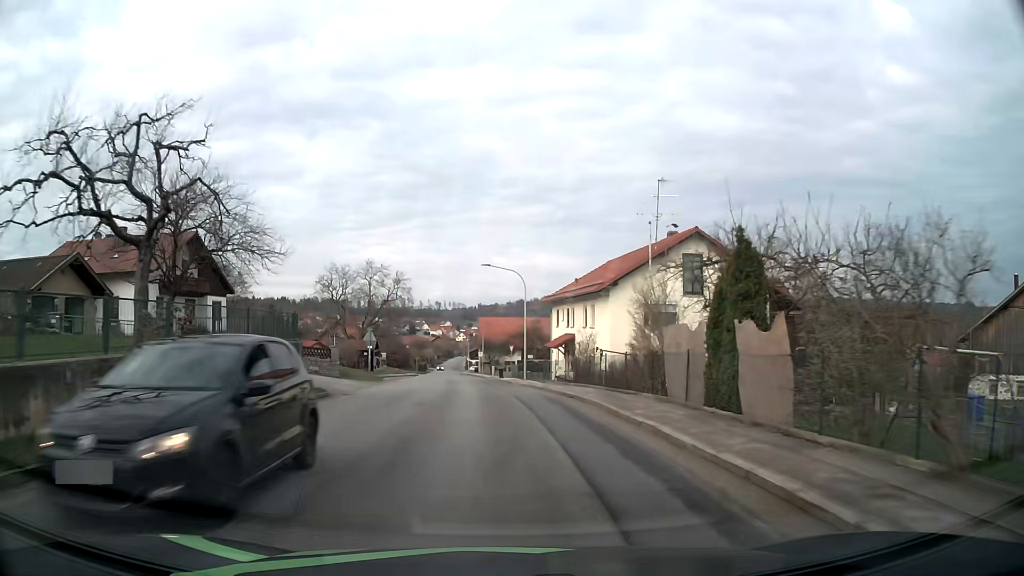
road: tertiary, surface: asphalt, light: Day
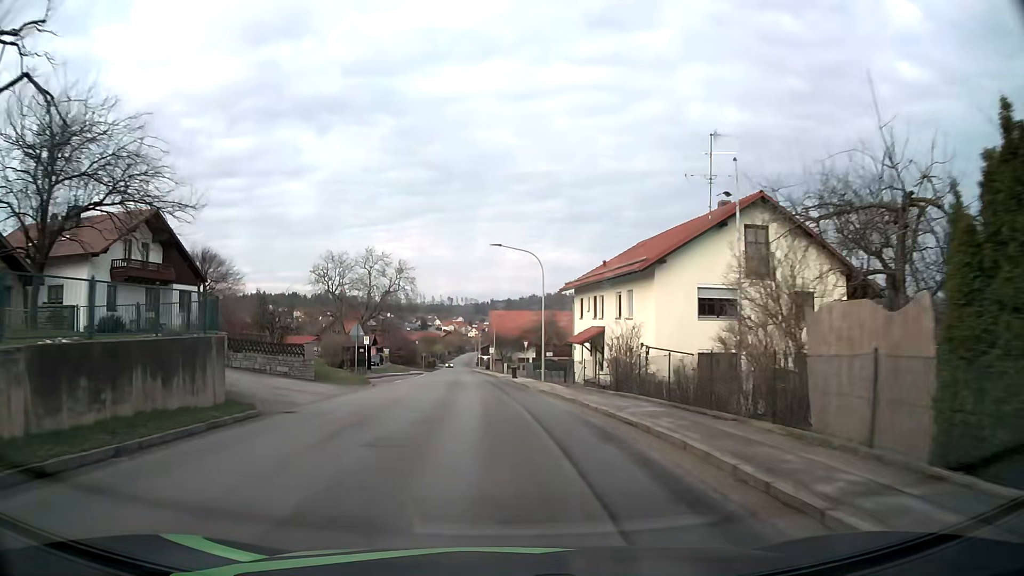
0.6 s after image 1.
(-0.1, +7.2) m; -1°
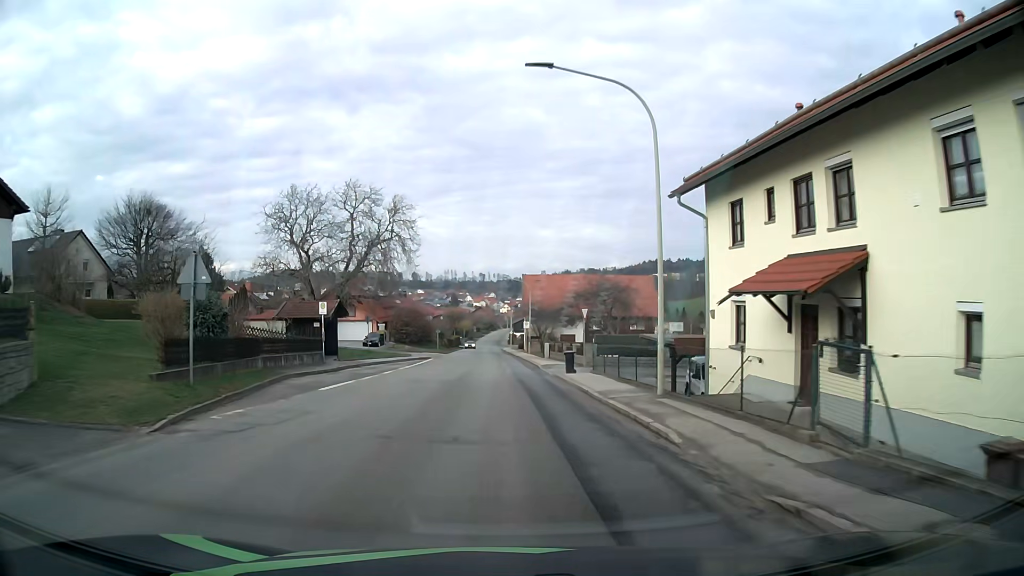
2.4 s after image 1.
(-0.7, +22.1) m; -3°
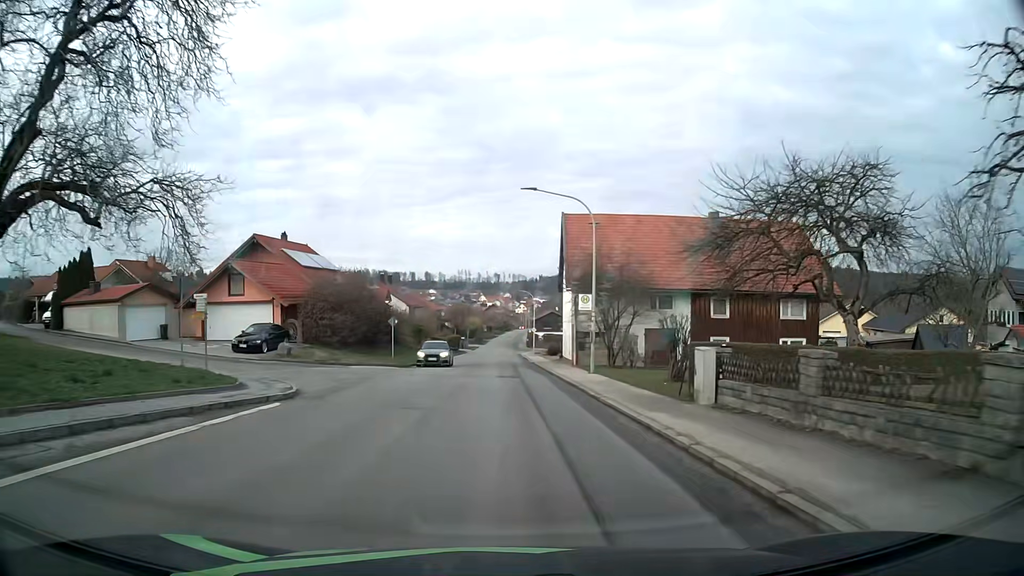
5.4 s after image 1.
(-0.5, +37.9) m; -2°
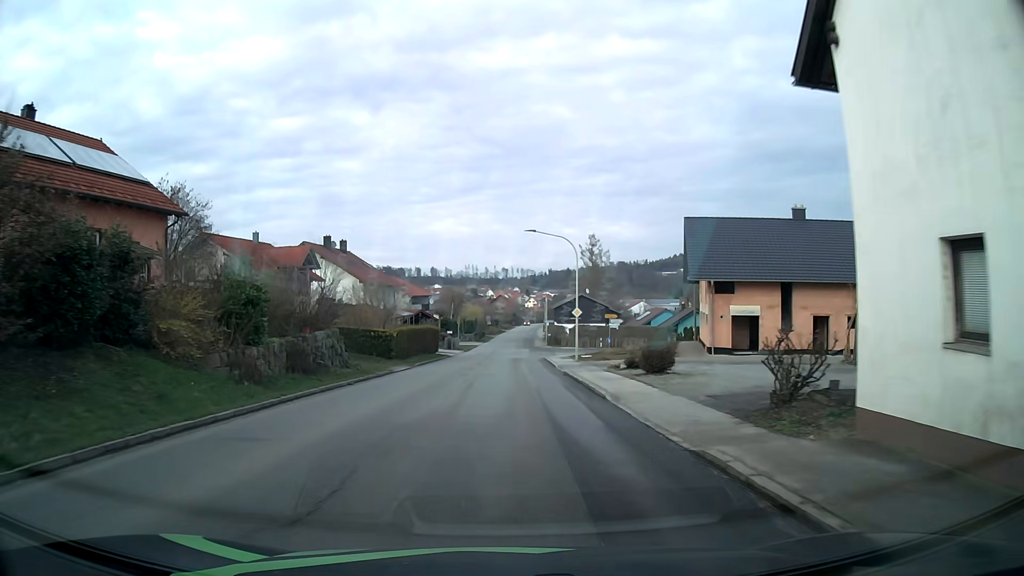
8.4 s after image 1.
(-0.1, +38.2) m; -1°
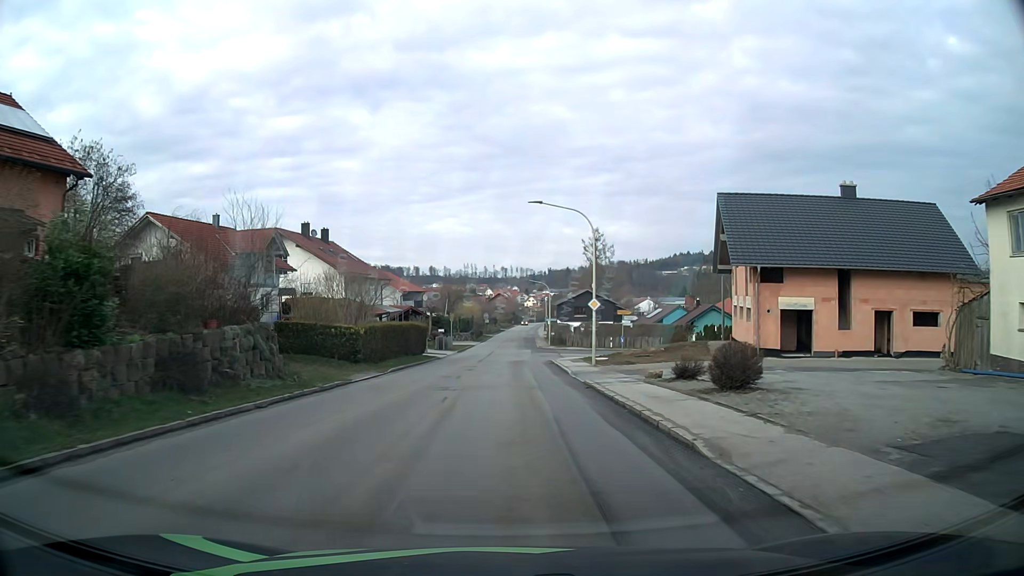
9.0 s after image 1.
(0.0, +7.7) m; 0°
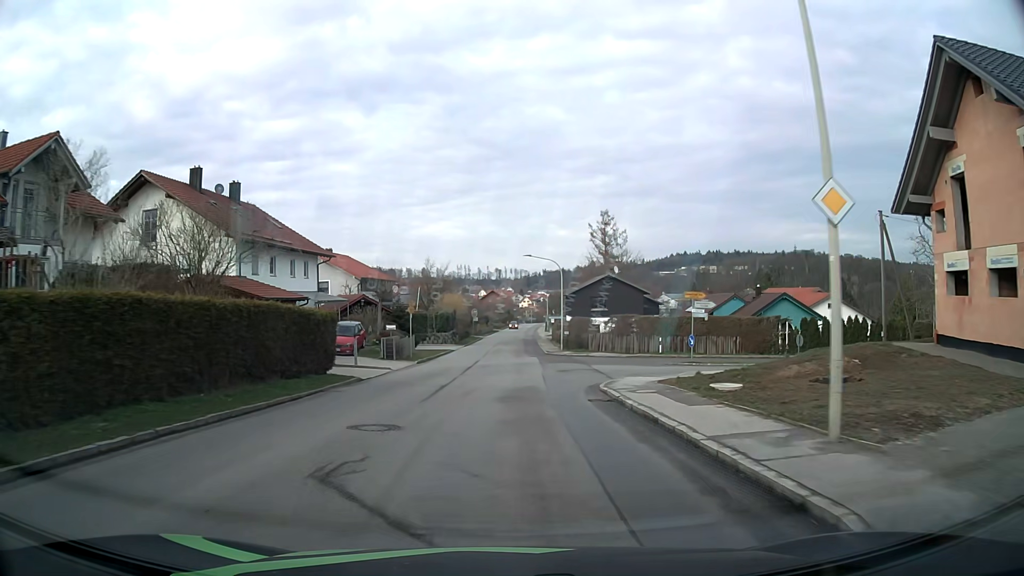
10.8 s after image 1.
(+0.2, +22.8) m; +1°
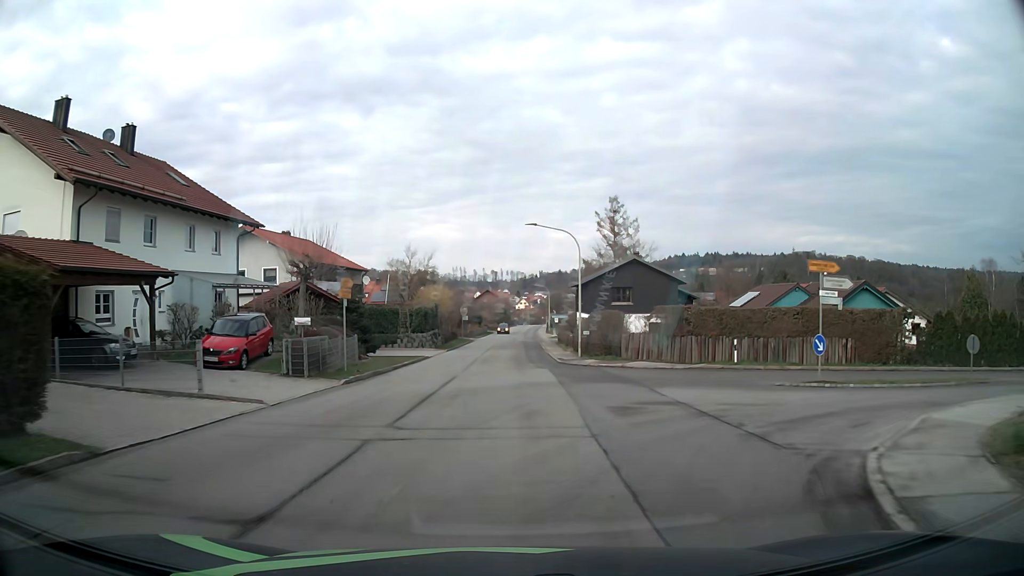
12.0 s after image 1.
(0.0, +14.8) m; 0°
(0, +10) (0, +20) (0, +30) (0, +40) (+1, +50) (+1, +60) (+1, +70) (+1, +80) (+2, +90) (+2, +100) m
